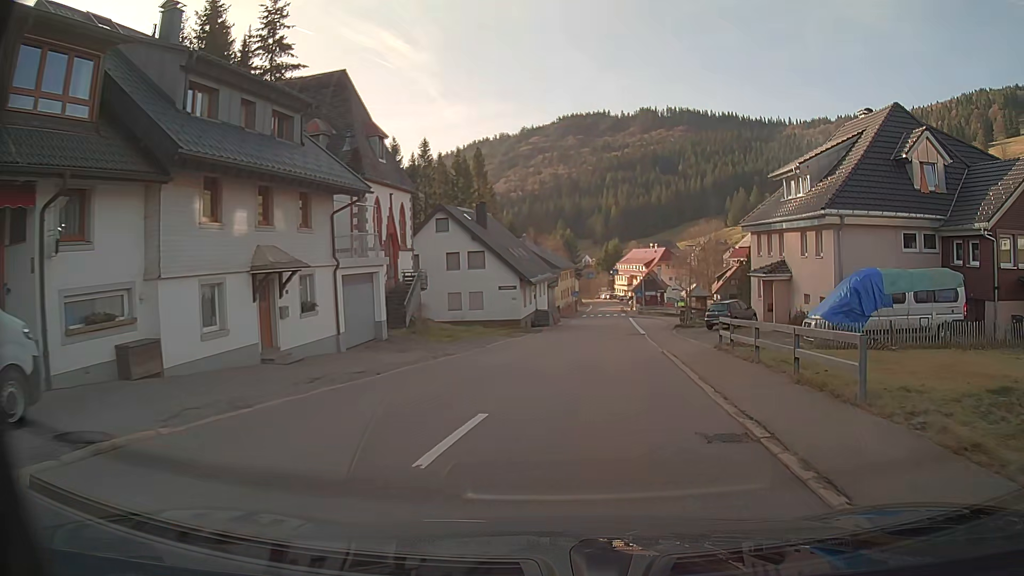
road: secondary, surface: asphalt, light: Day
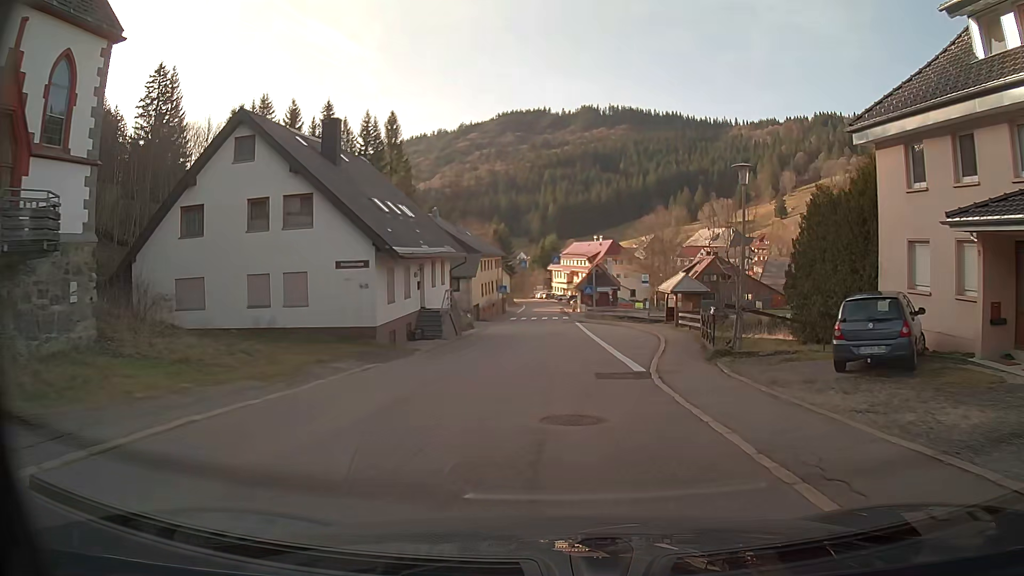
(+1.2, +22.7) m; +5°
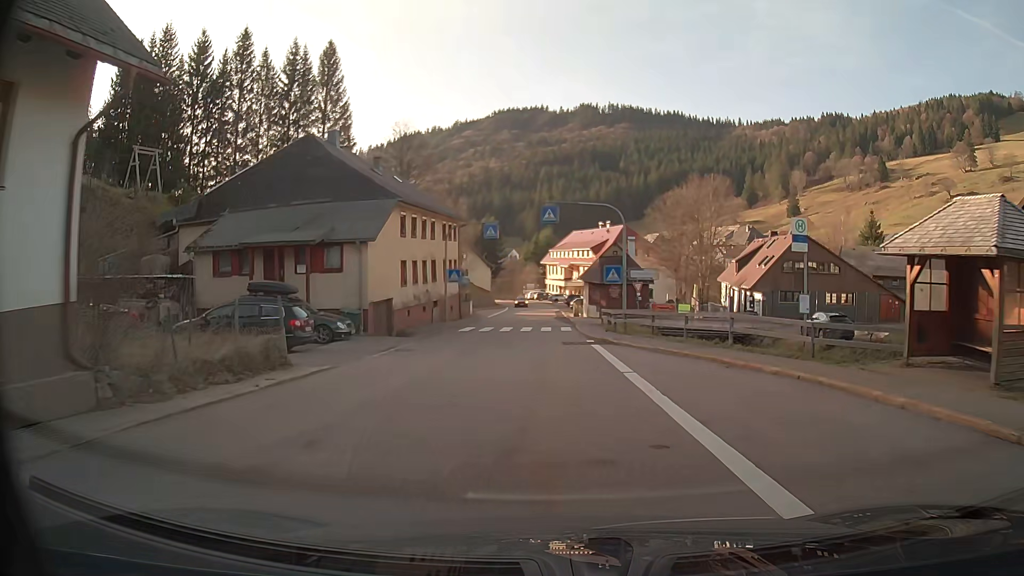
(+0.2, +30.7) m; 0°
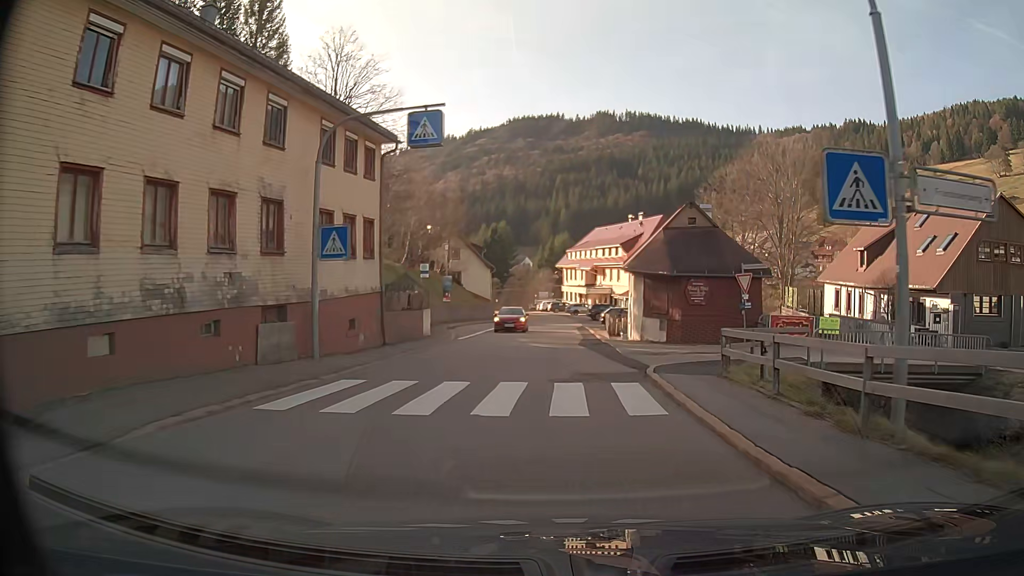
(-0.3, +23.9) m; -1°
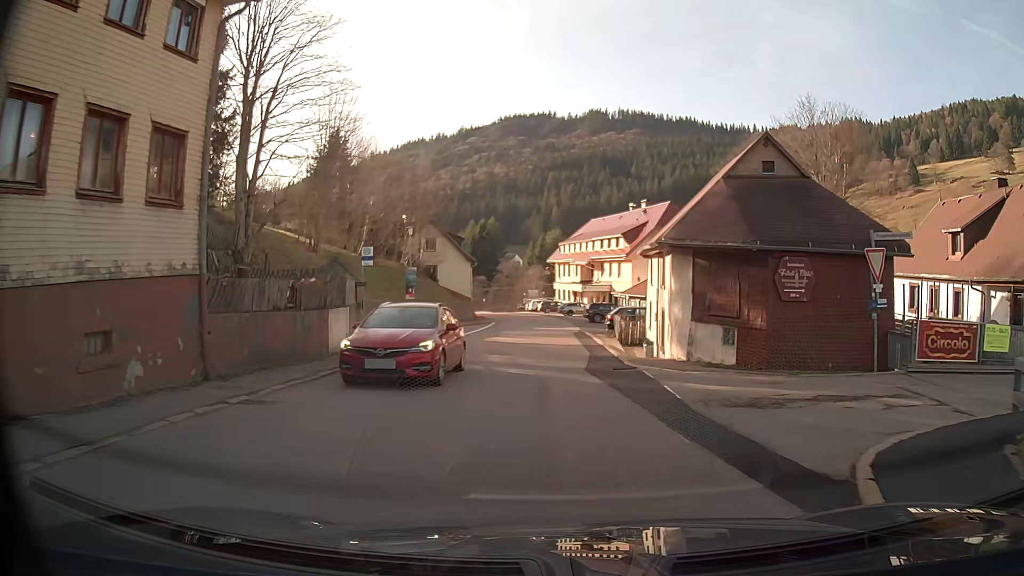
(+0.1, +11.1) m; +1°
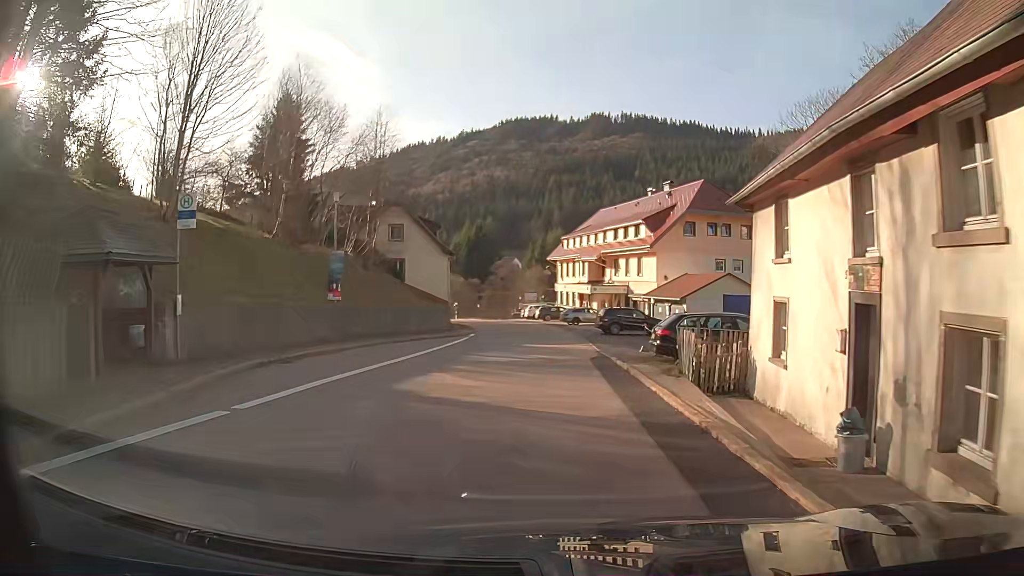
(-0.1, +15.7) m; 0°
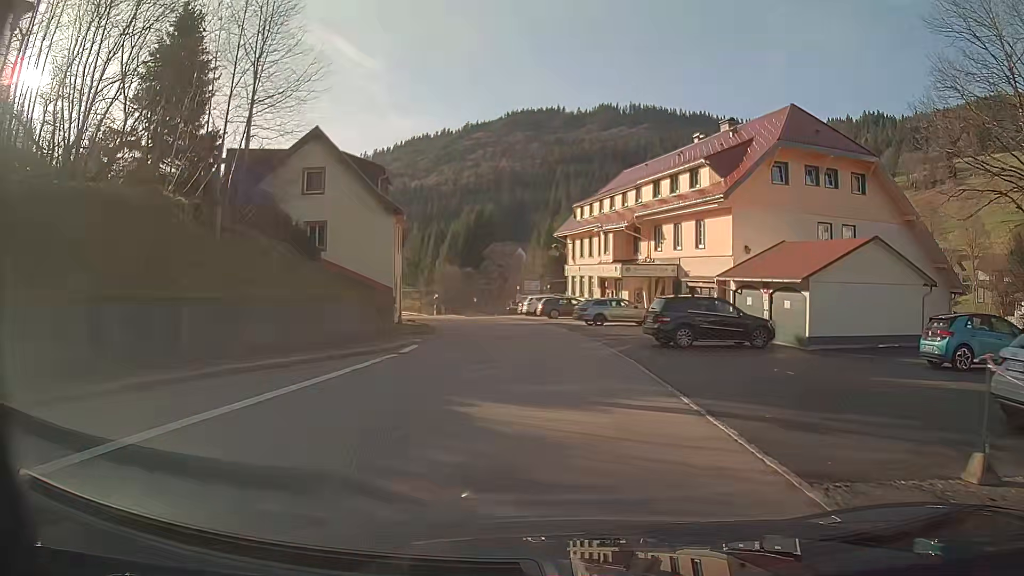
(-0.1, +20.6) m; 0°
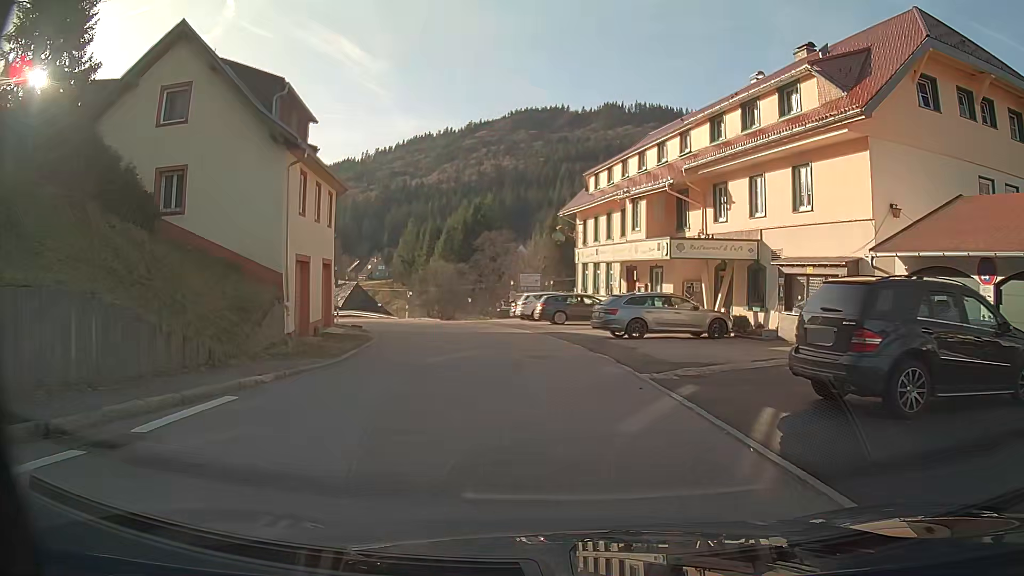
(0.0, +14.3) m; +1°
